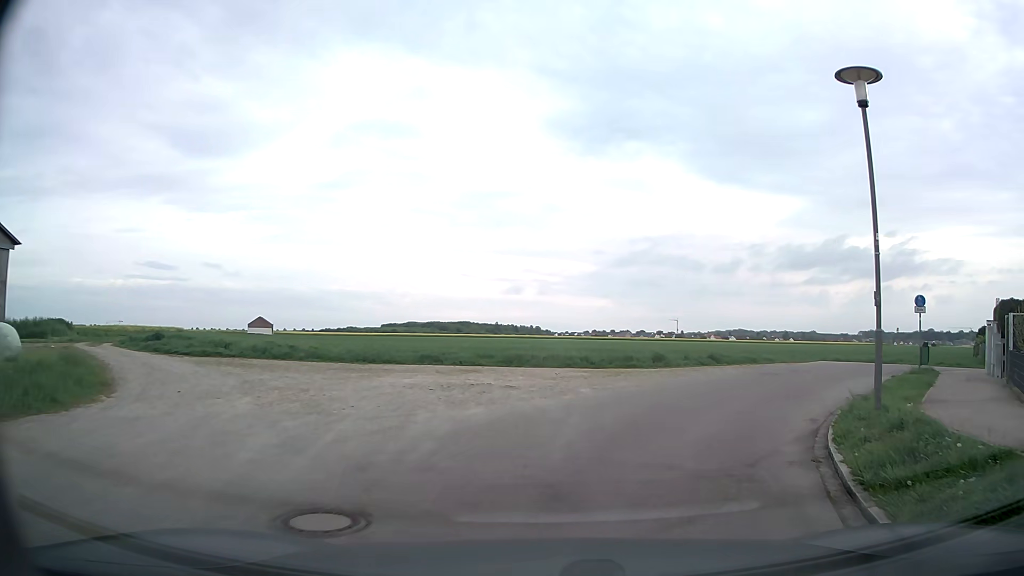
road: residential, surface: asphalt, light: Day
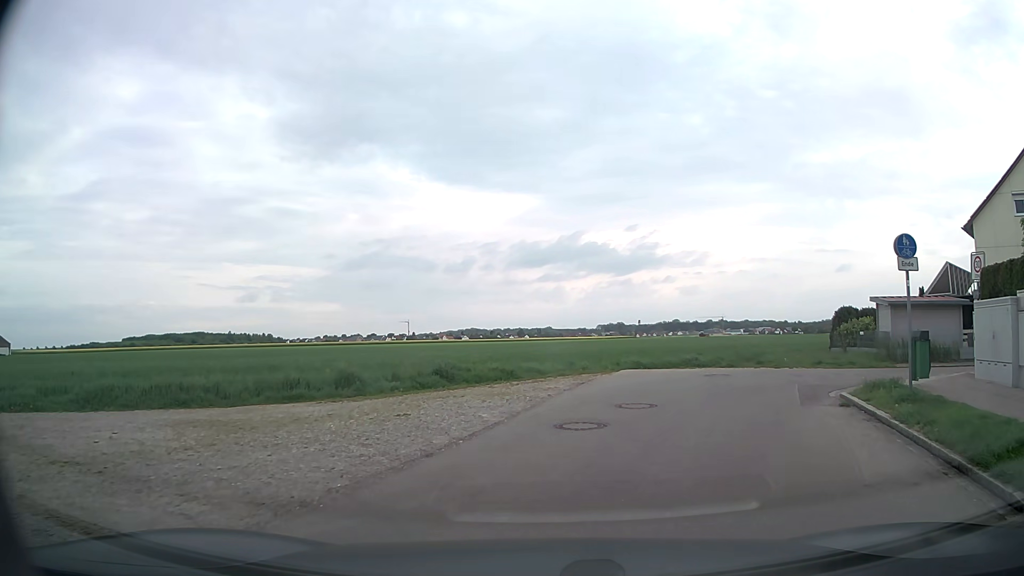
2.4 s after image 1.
(+2.8, +12.8) m; +23°
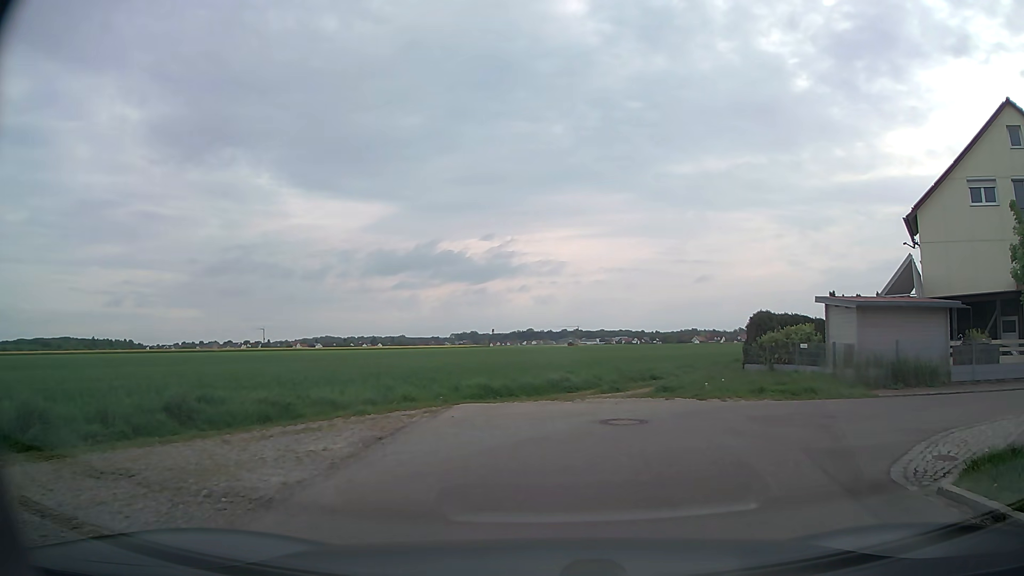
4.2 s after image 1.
(+0.8, +7.5) m; +12°
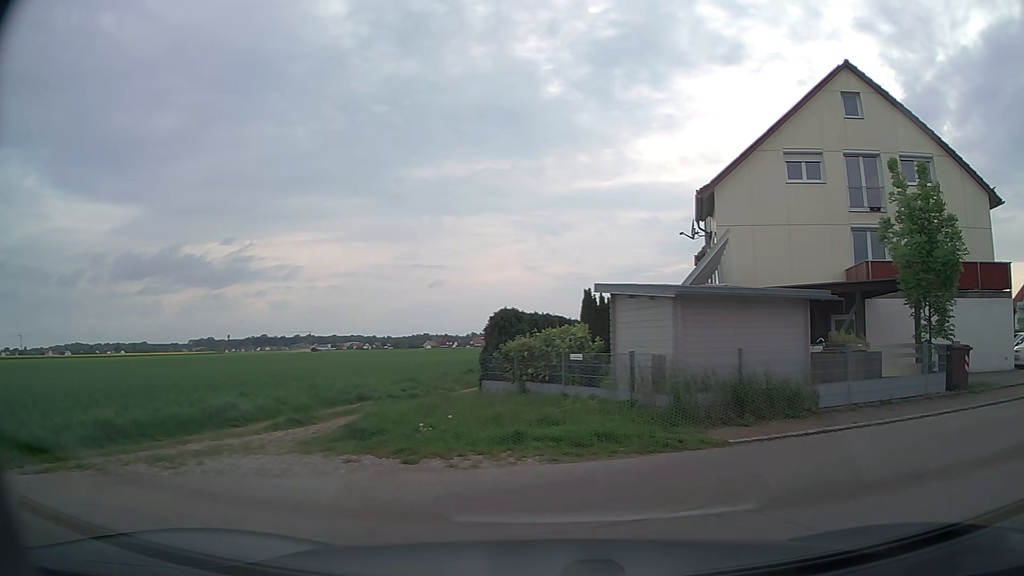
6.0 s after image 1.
(+1.0, +6.3) m; +21°
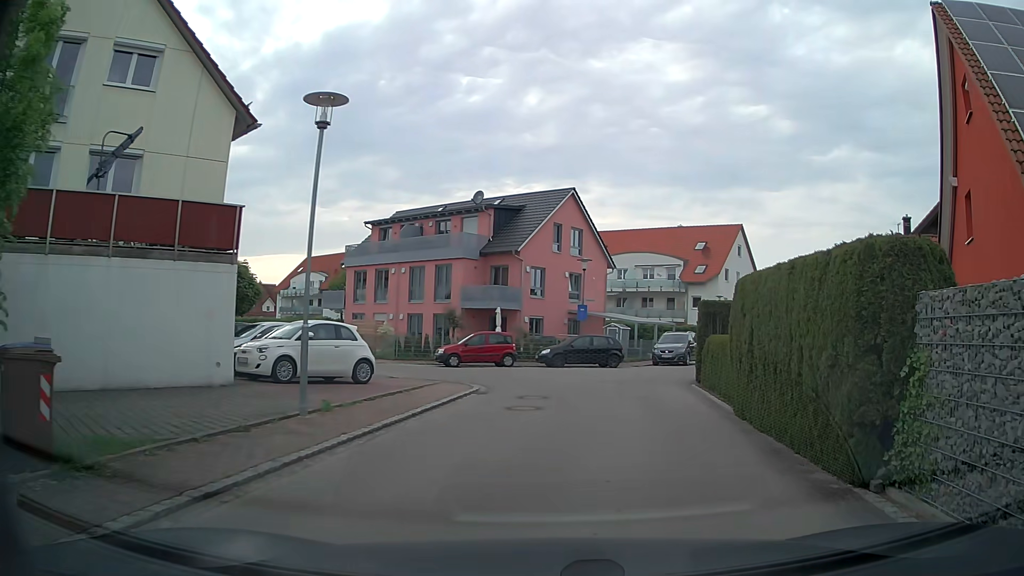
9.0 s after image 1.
(+5.9, +8.1) m; +65°
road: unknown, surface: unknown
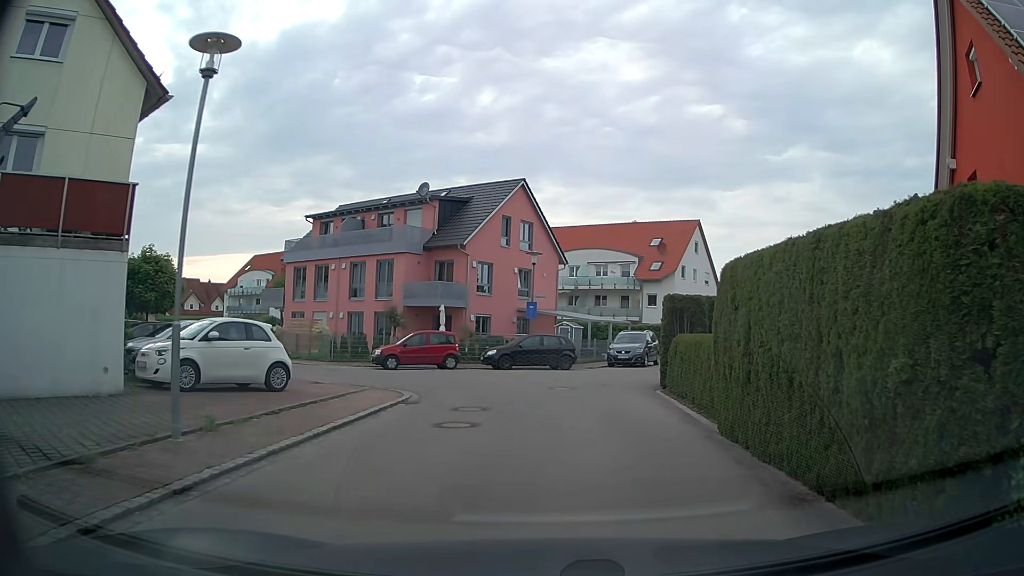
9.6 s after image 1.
(+0.1, +2.4) m; +4°
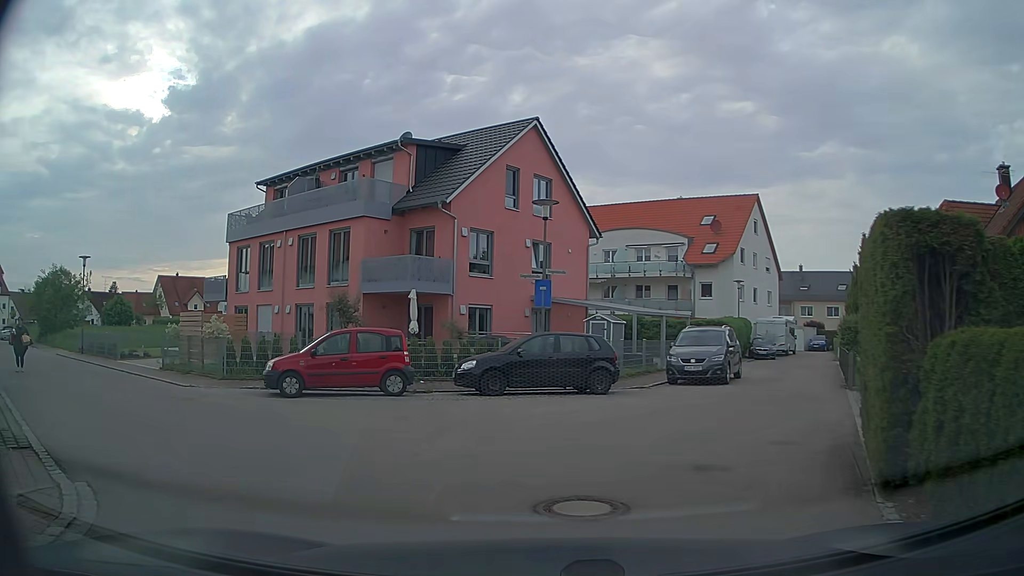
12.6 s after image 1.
(+0.6, +11.7) m; -3°
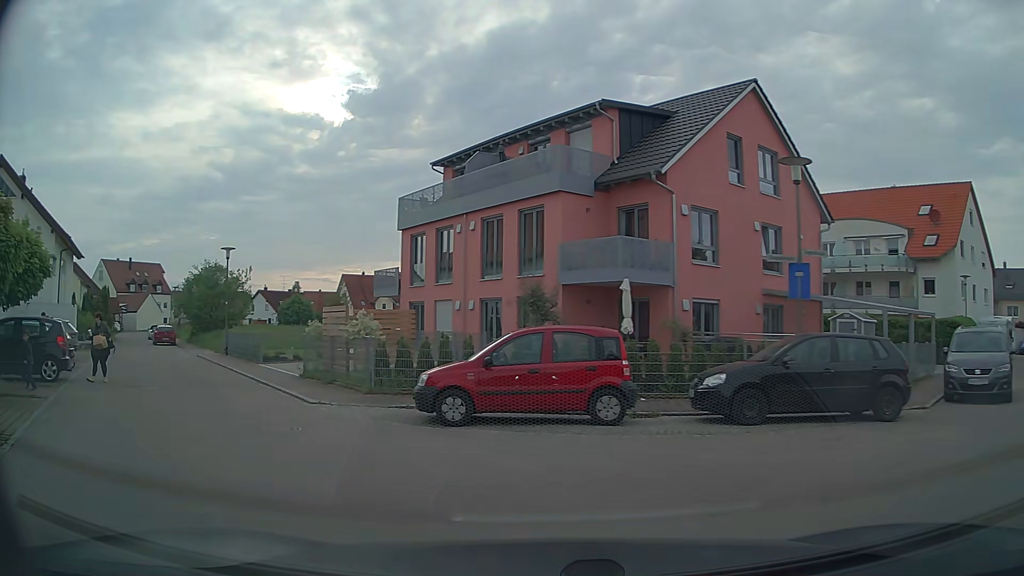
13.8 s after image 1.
(-0.6, +4.7) m; -15°
